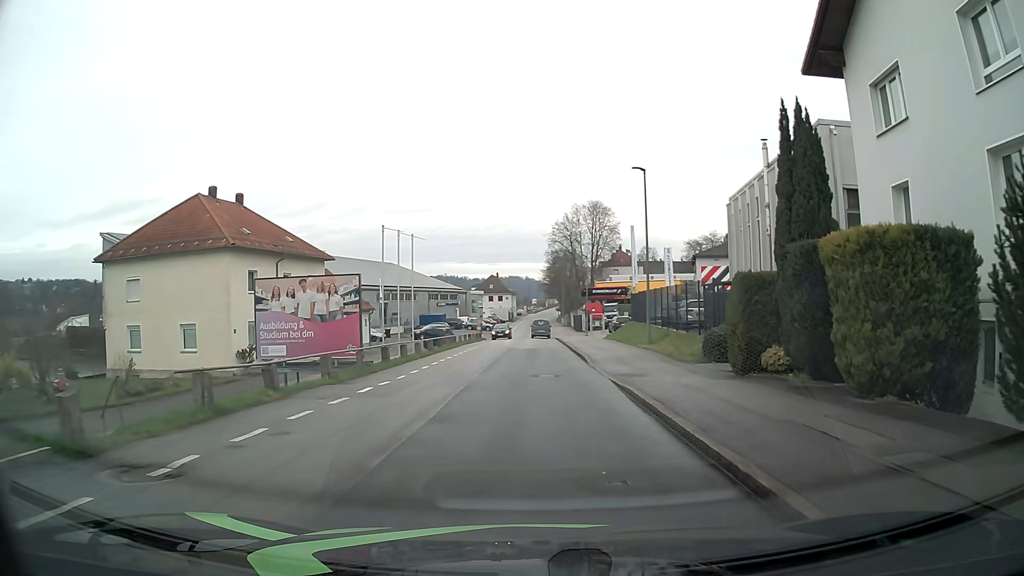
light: Day
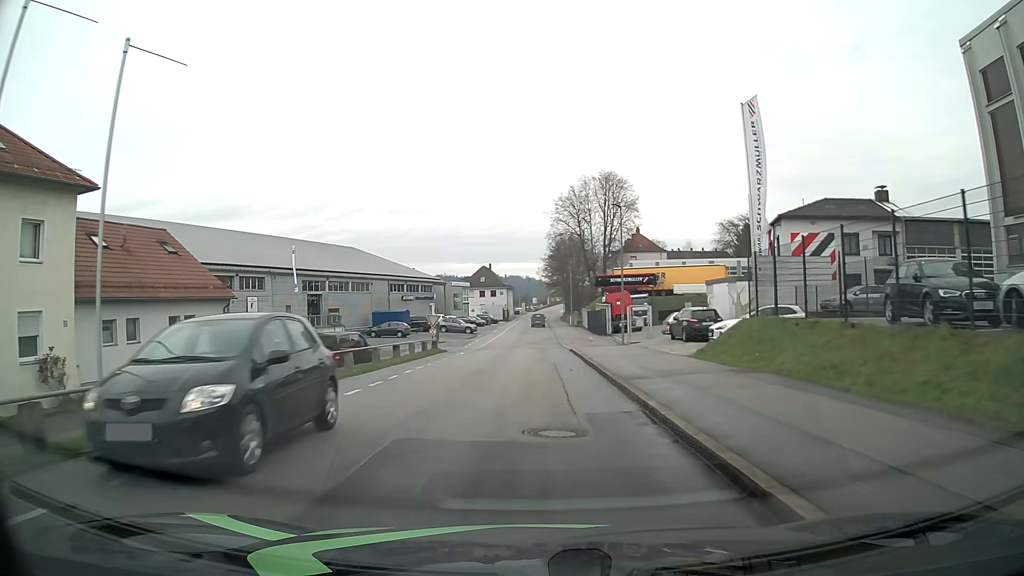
(+0.2, +29.3) m; 0°
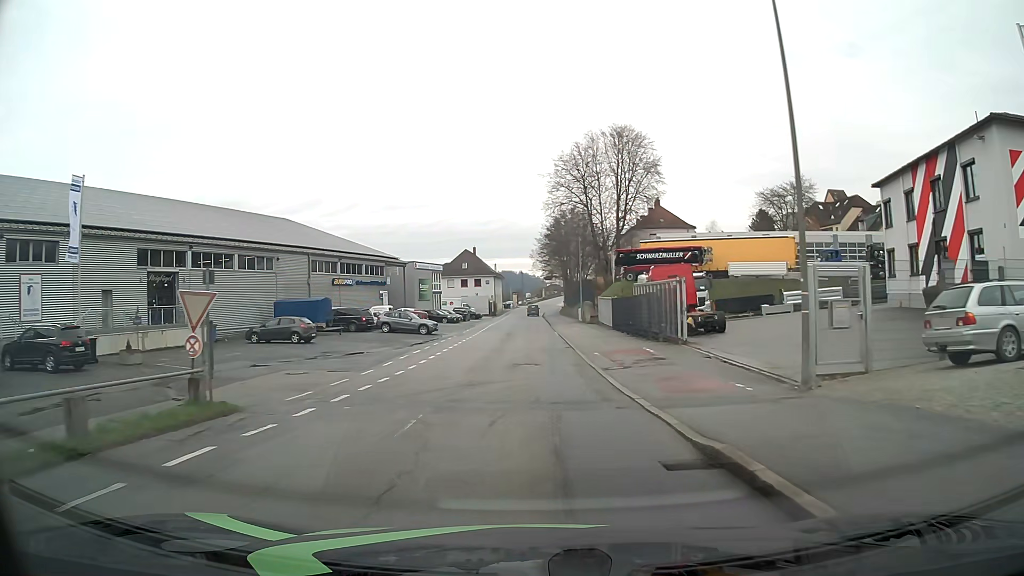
(0.0, +27.3) m; 0°
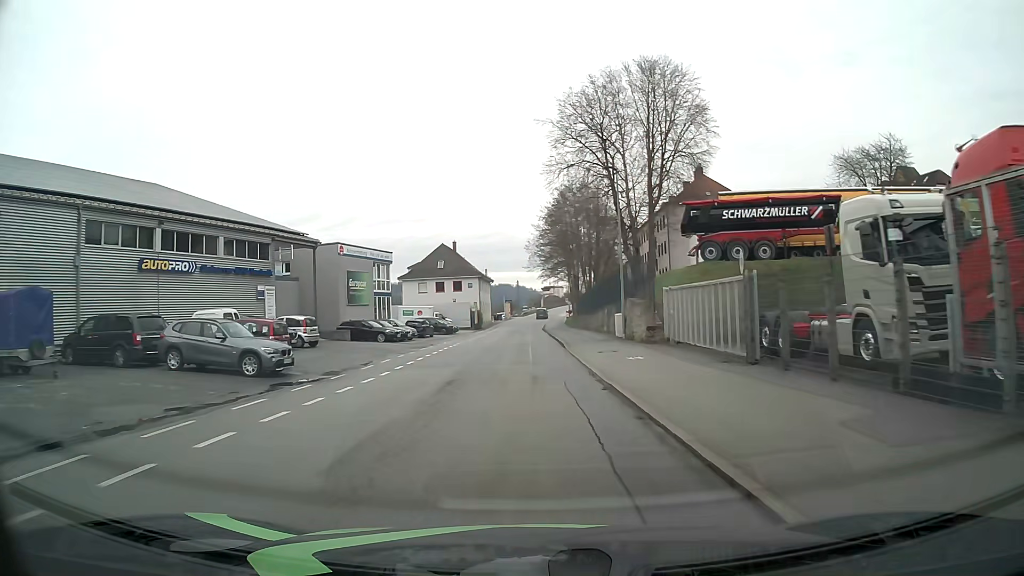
(0.0, +29.5) m; 0°
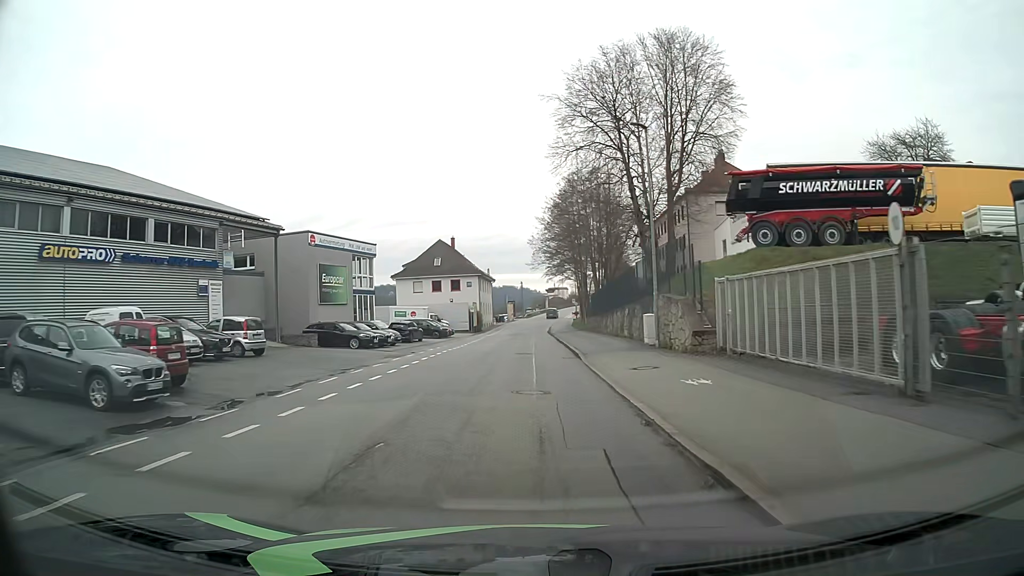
(0.0, +7.5) m; 0°
(0, +10) (0, +20) (0, +30) (-1, +40) (-1, +50) (-1, +60) (-1, +70) (-1, +80) (0, +90) (0, +100) m
